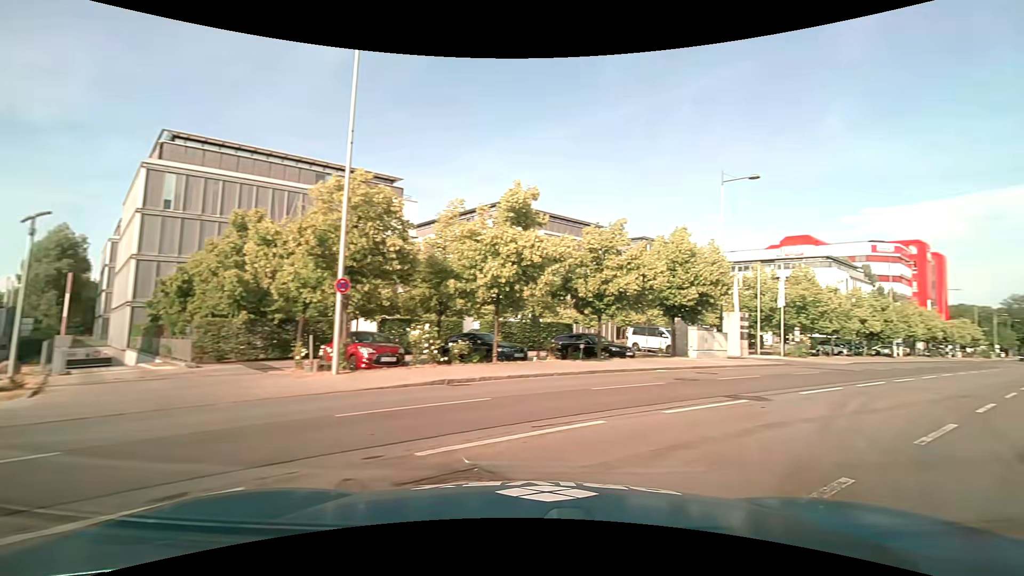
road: service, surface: asphalt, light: Day
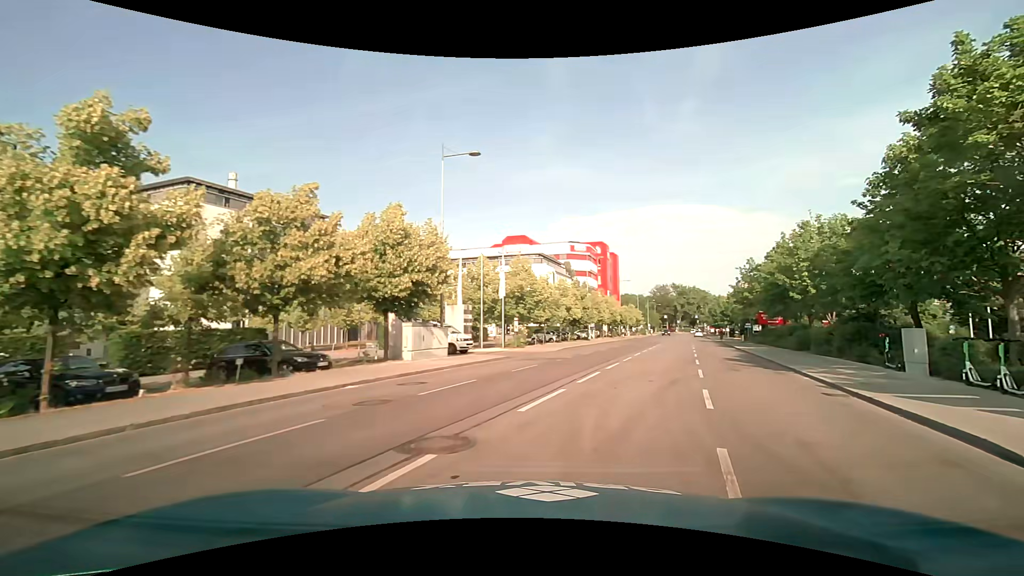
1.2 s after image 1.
(+1.9, +5.6) m; +29°
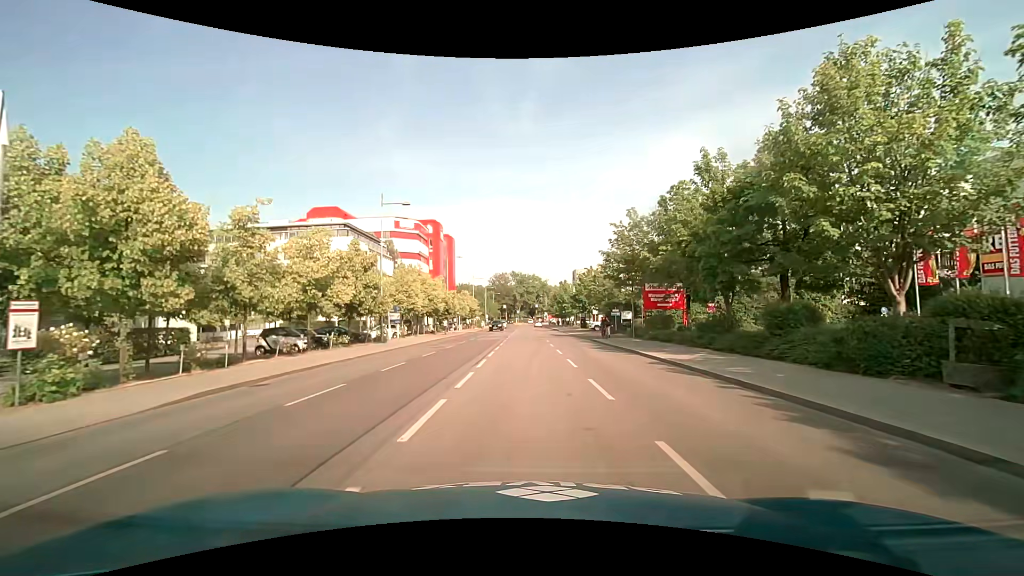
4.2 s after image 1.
(+5.9, +24.2) m; +19°
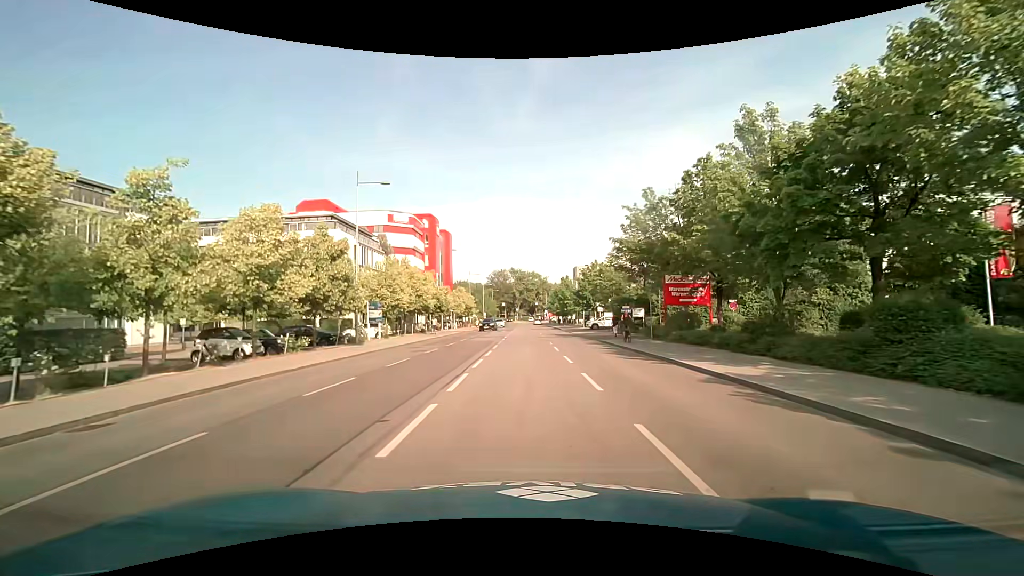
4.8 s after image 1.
(0.0, +5.1) m; 0°
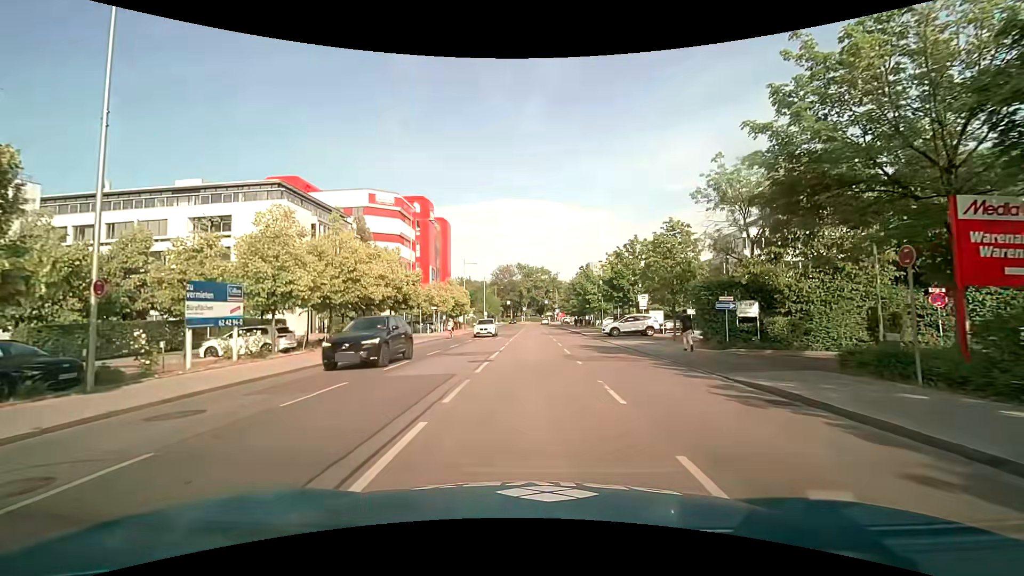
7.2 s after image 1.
(-0.1, +19.2) m; -1°
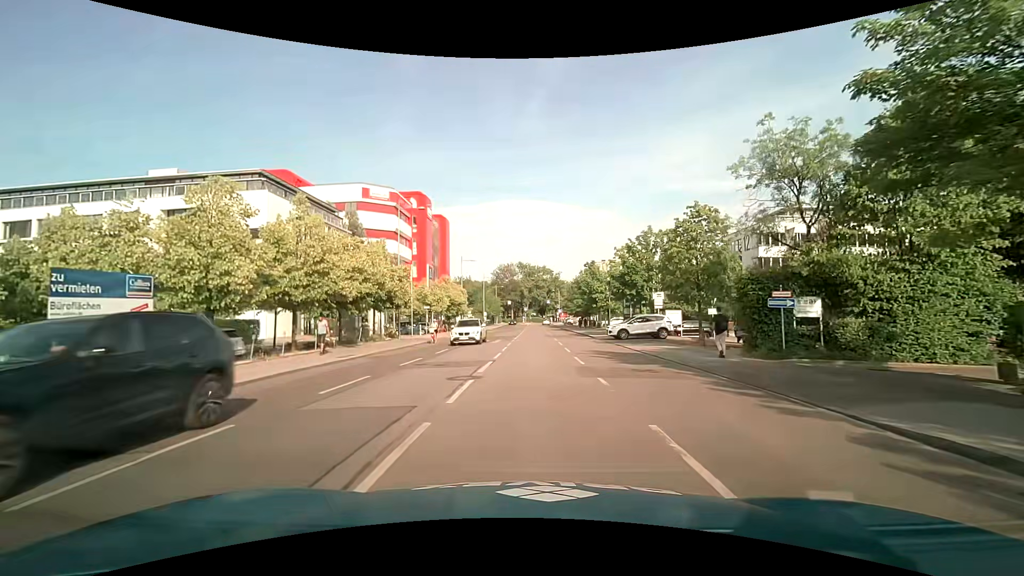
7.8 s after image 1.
(0.0, +4.6) m; 0°
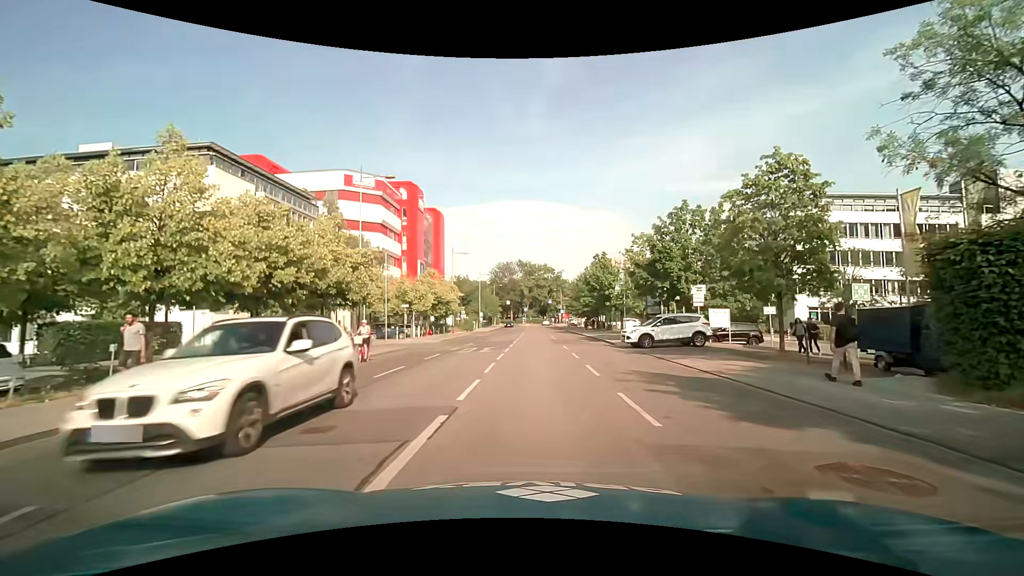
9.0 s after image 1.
(0.0, +8.9) m; -1°
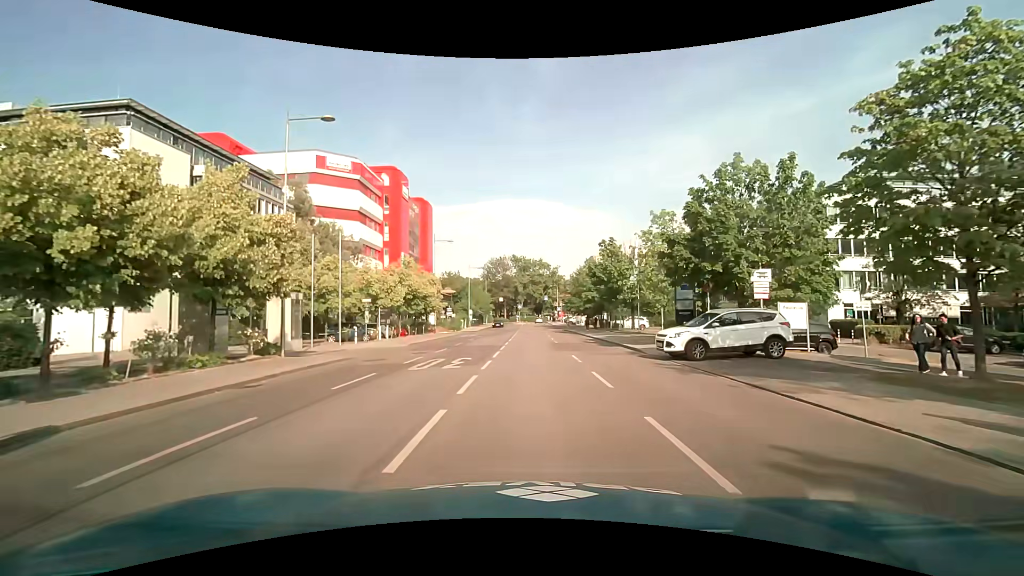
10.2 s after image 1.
(+0.1, +8.5) m; +1°
